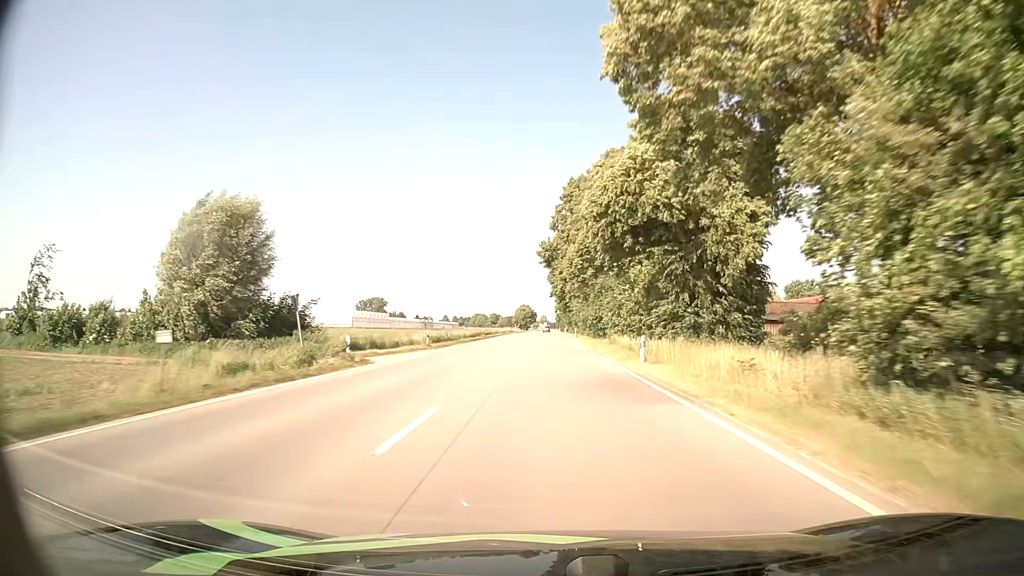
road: primary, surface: asphalt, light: Day
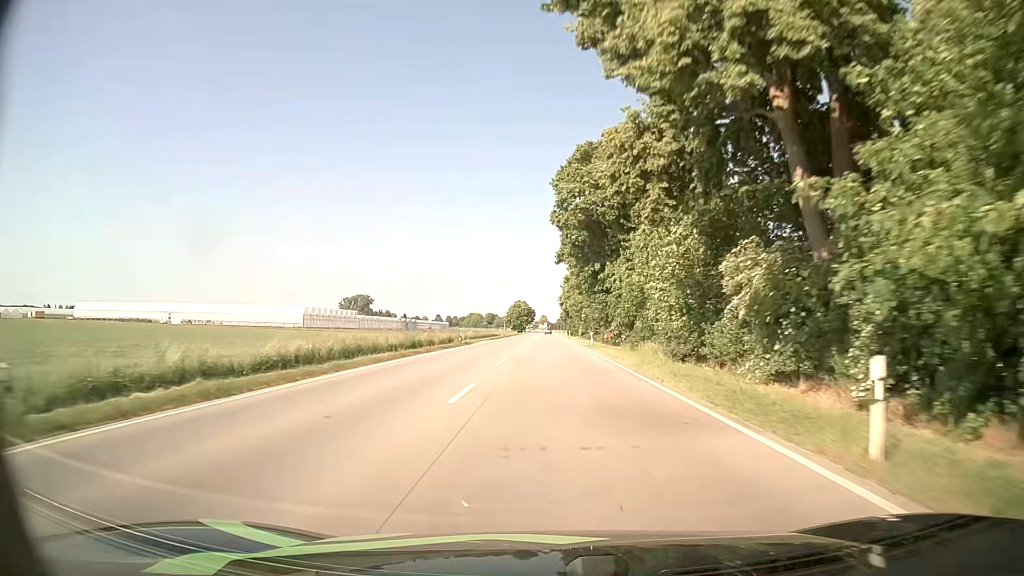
(-0.6, +66.9) m; 0°
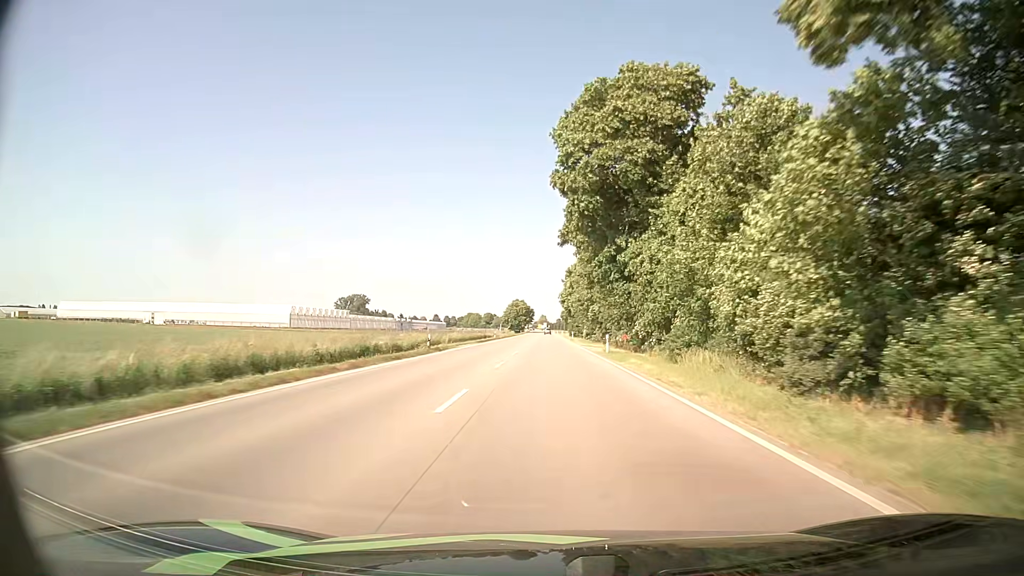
(0.0, +13.5) m; 0°
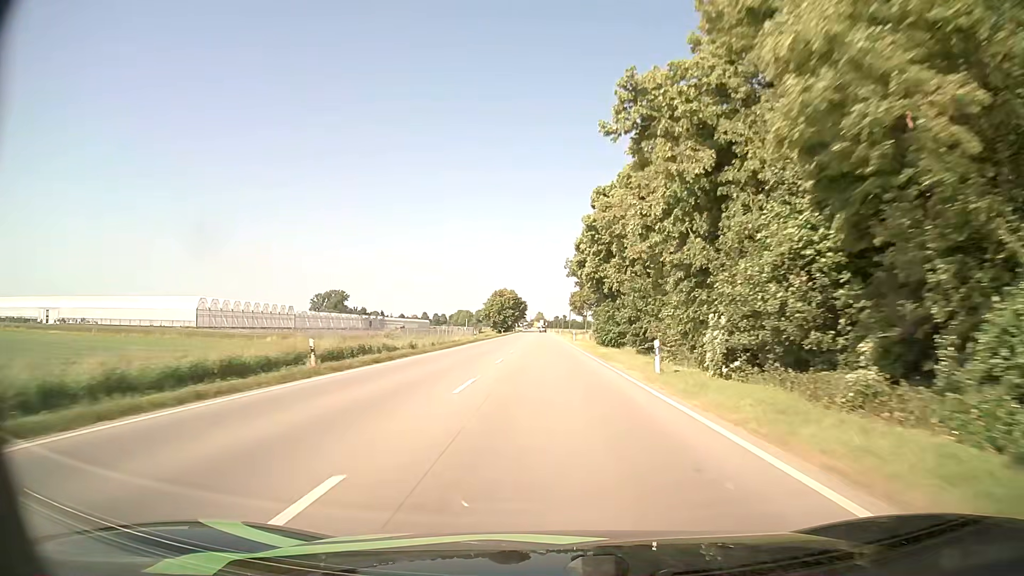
(+0.5, +68.1) m; +1°
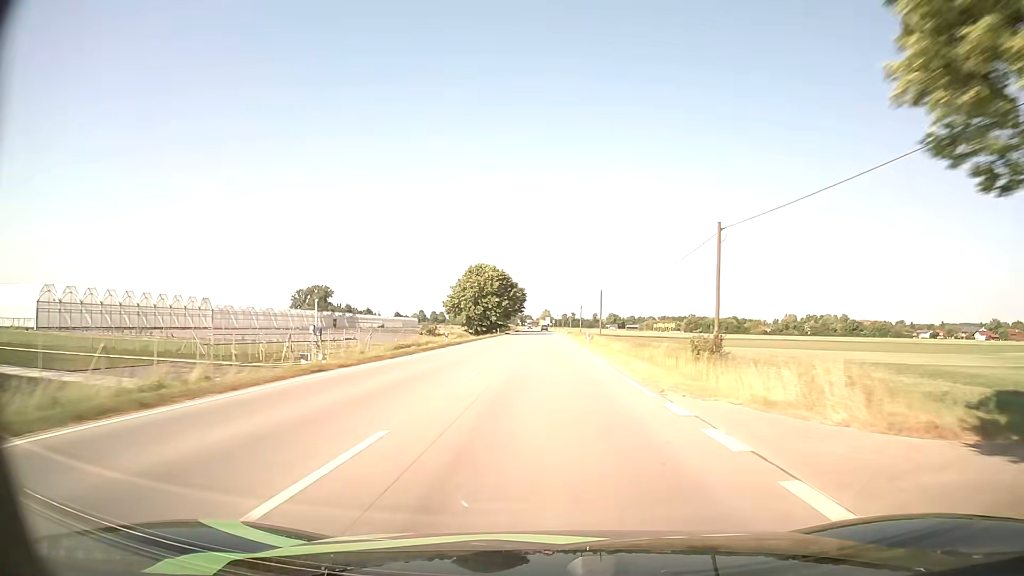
(+0.1, +69.3) m; 0°
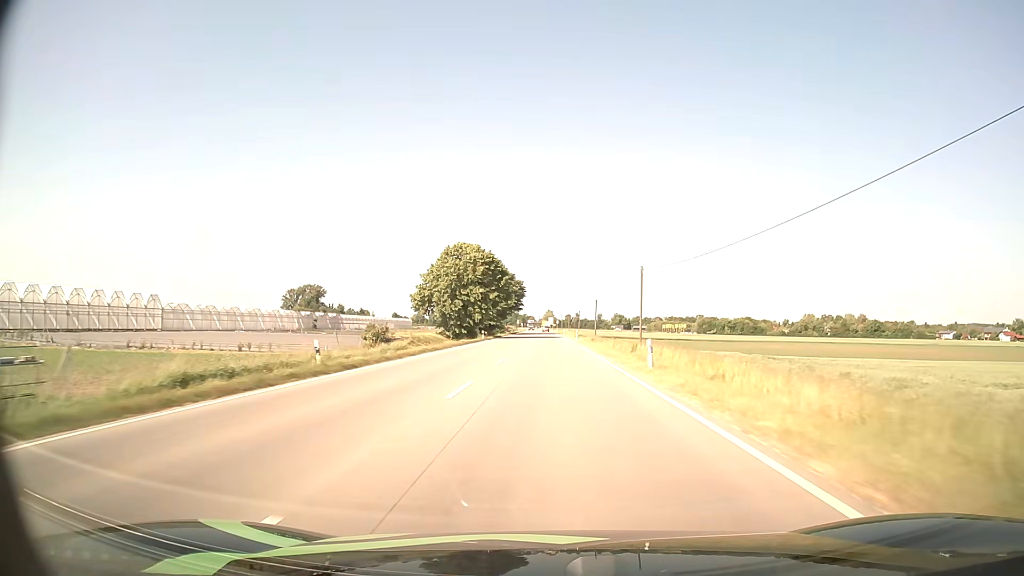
(-0.1, +28.1) m; 0°
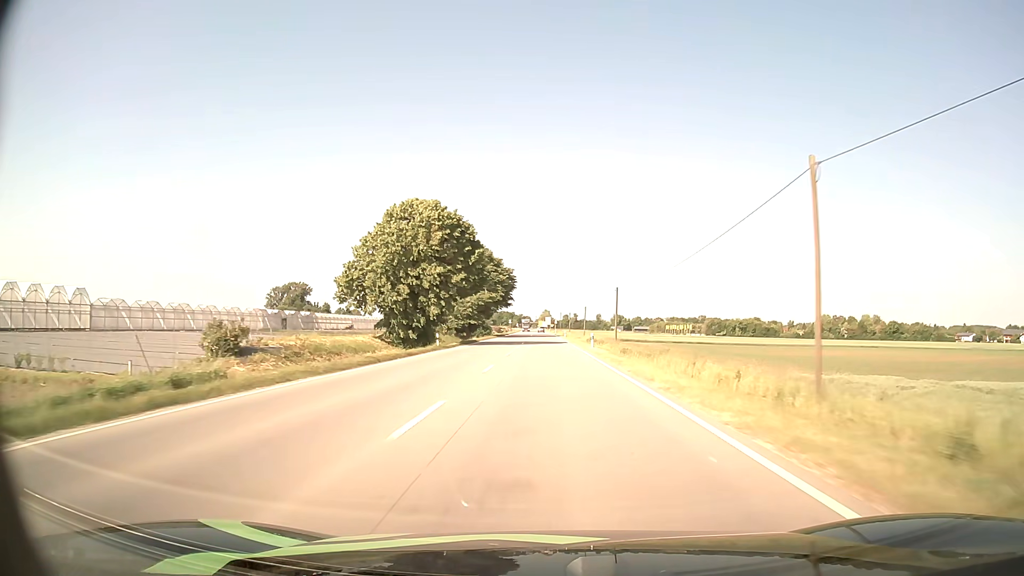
(+0.1, +28.2) m; 0°
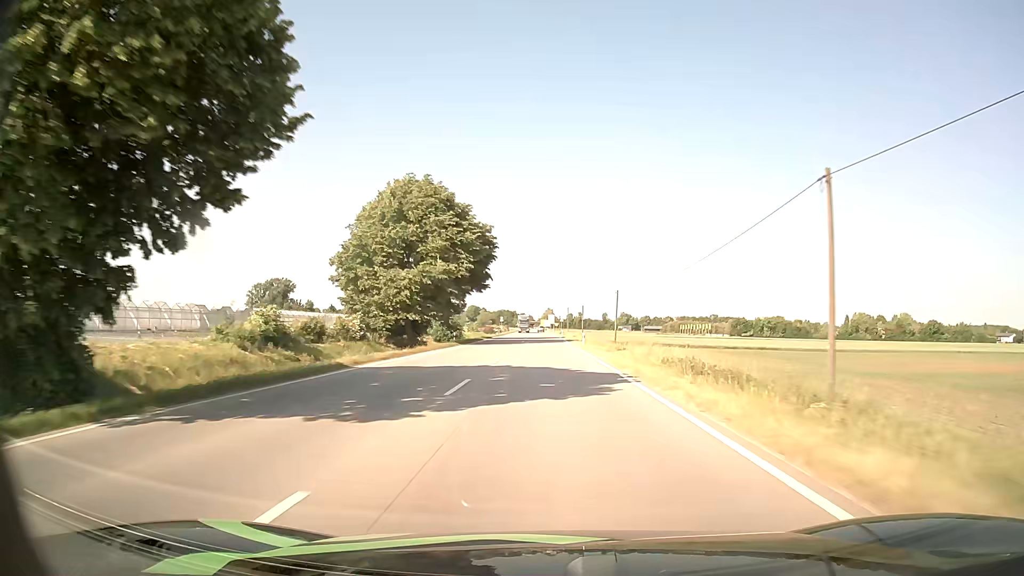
(0.0, +42.9) m; 0°
(0, +10) (0, +20) (0, +30) (0, +40) (0, +50) (0, +60) (0, +70) (-1, +80) (-1, +90) (-1, +100) m
